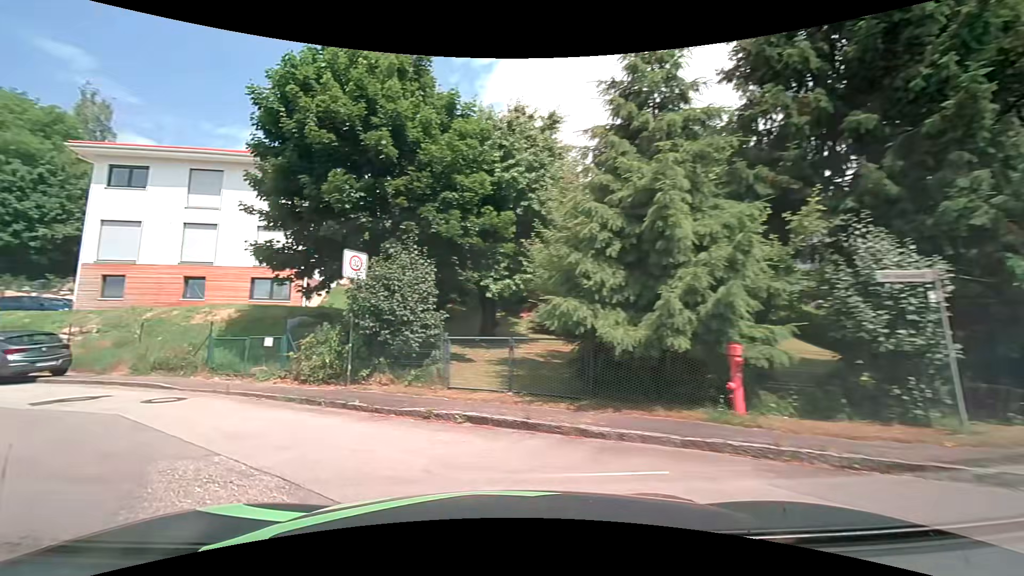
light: Day
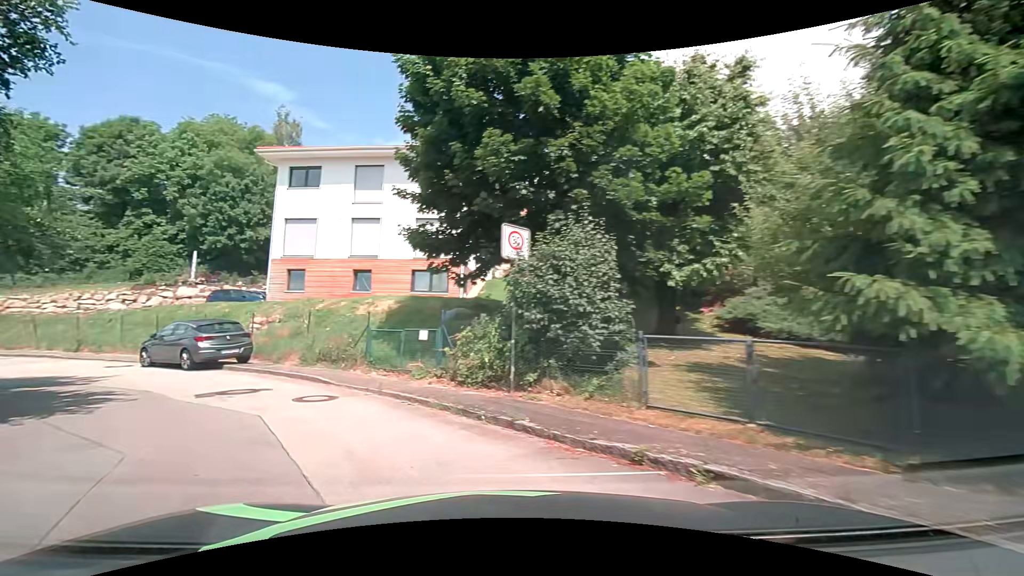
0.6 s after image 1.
(-0.5, +2.8) m; -19°
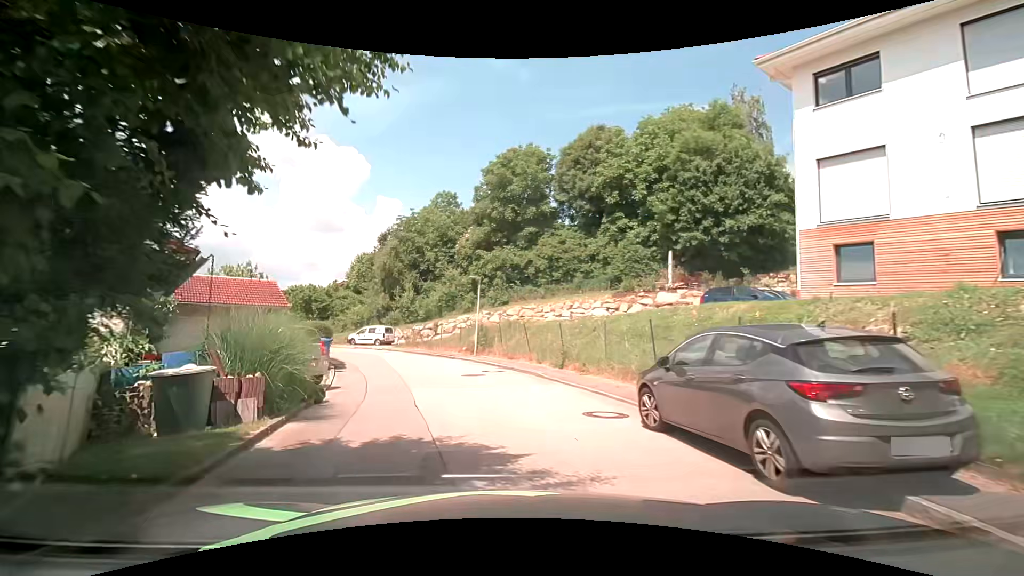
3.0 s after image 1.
(-6.0, +10.6) m; -50°
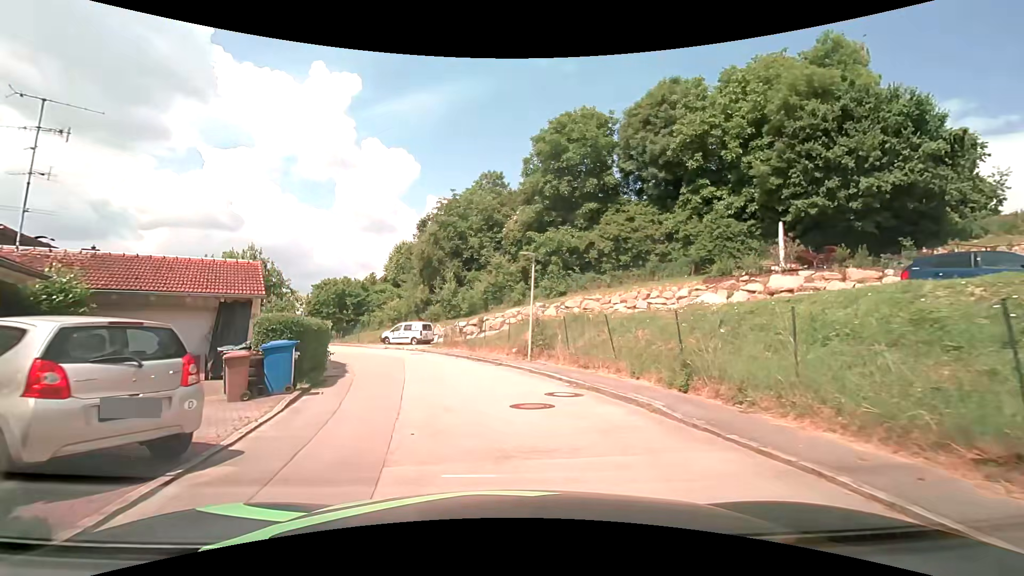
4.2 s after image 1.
(-0.4, +7.3) m; -4°
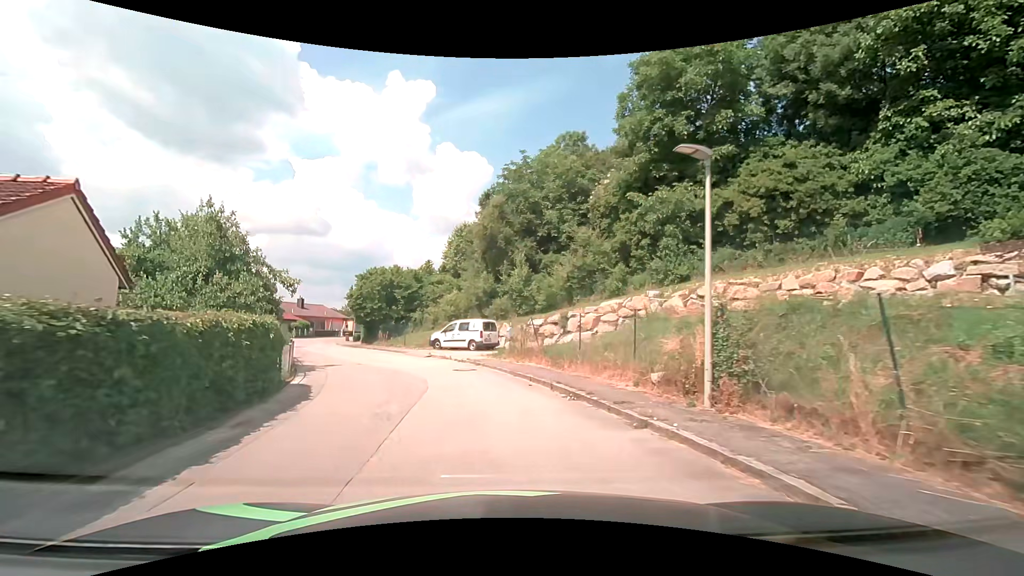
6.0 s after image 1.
(-1.0, +11.2) m; -10°
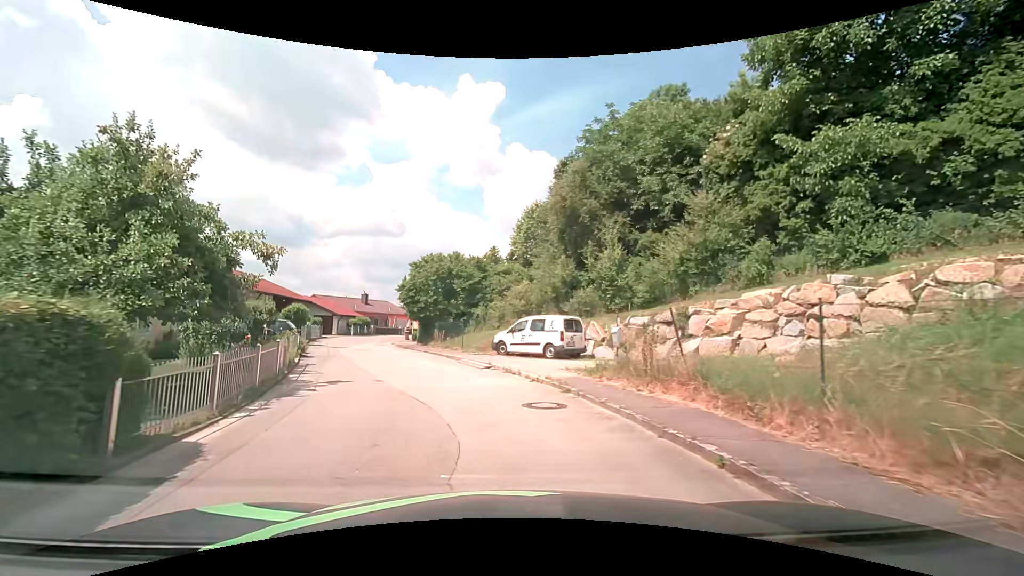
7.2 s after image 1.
(-0.5, +7.7) m; -8°
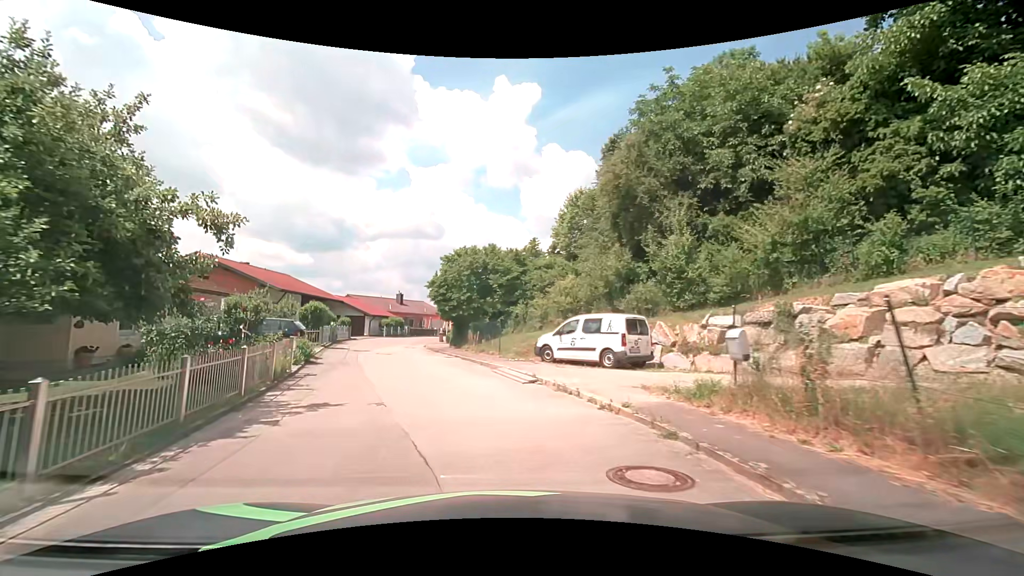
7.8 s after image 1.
(-0.1, +3.9) m; -4°
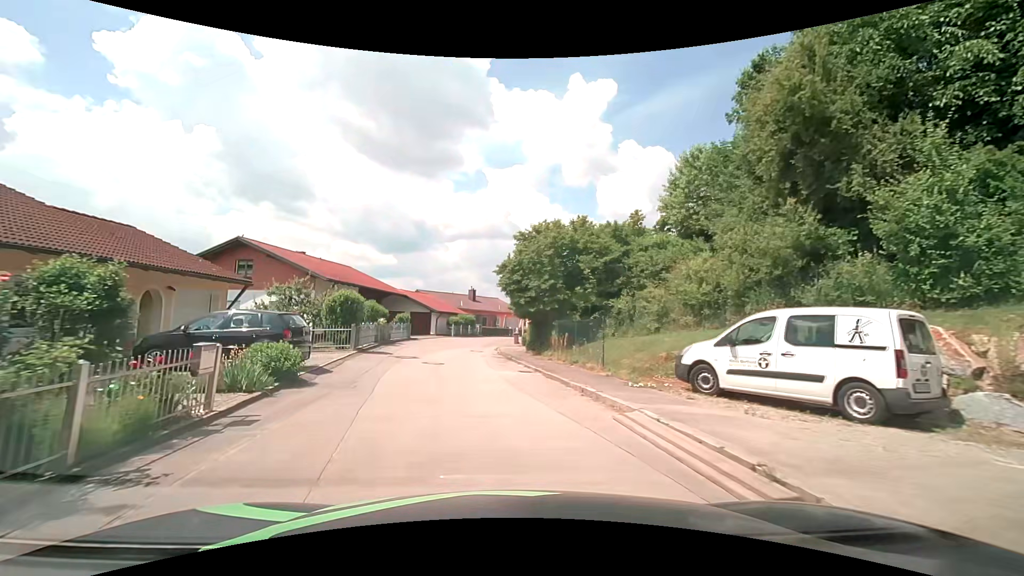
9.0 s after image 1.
(-0.6, +7.8) m; -8°
(-1, +10) (-2, +20) (-3, +30) (-3, +40) (-1, +50) (+2, +59) (+7, +68) (+13, +75) (+20, +83) (+28, +89) m
